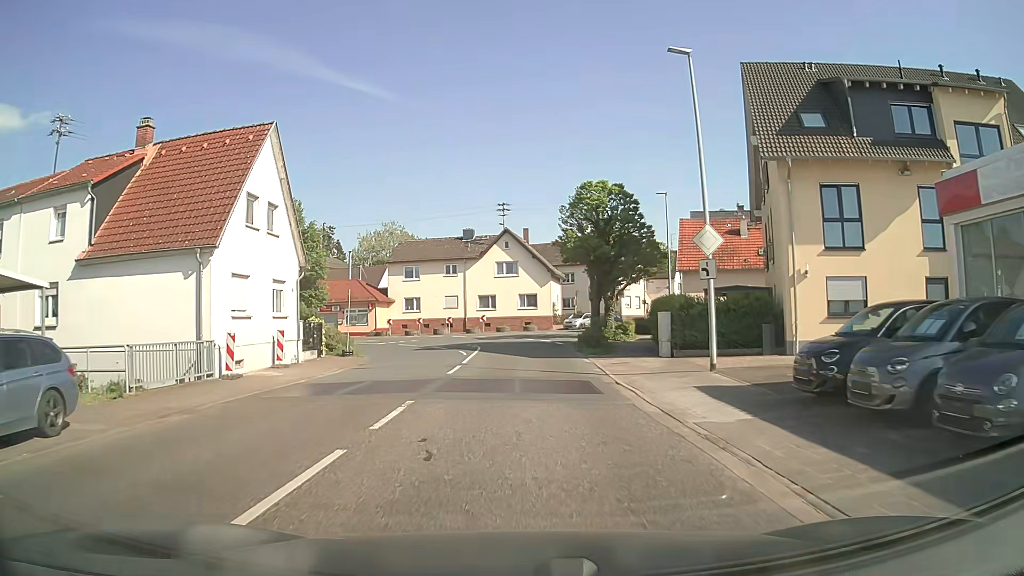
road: unclassified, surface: asphalt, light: Day
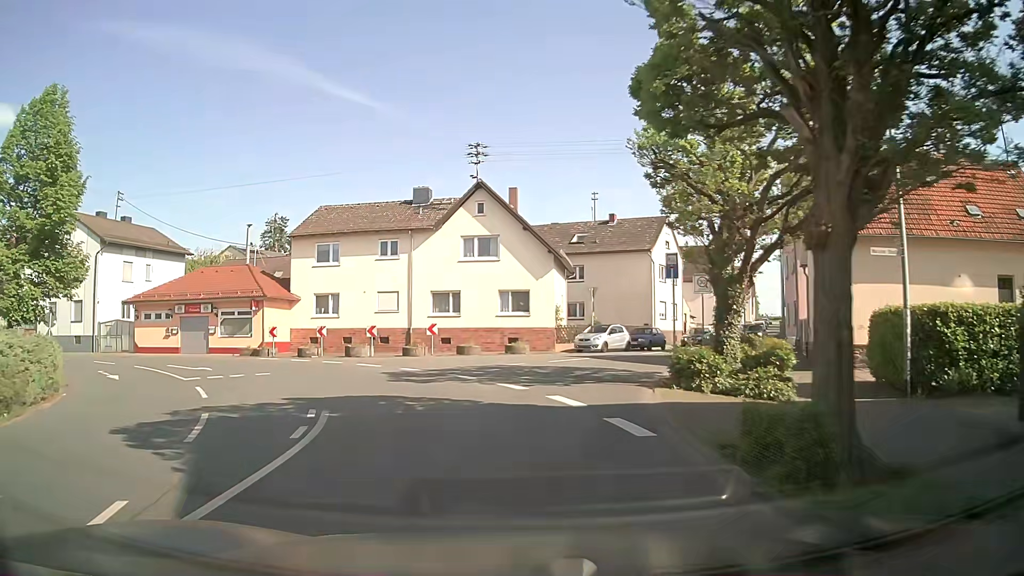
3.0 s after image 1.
(+0.3, +25.2) m; +1°
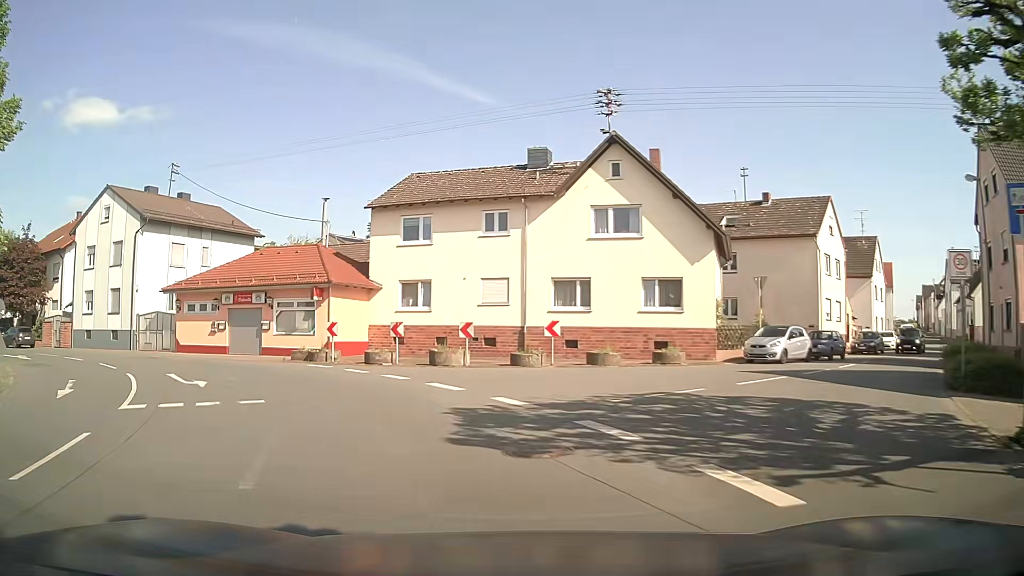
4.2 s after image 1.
(-0.7, +9.2) m; -10°
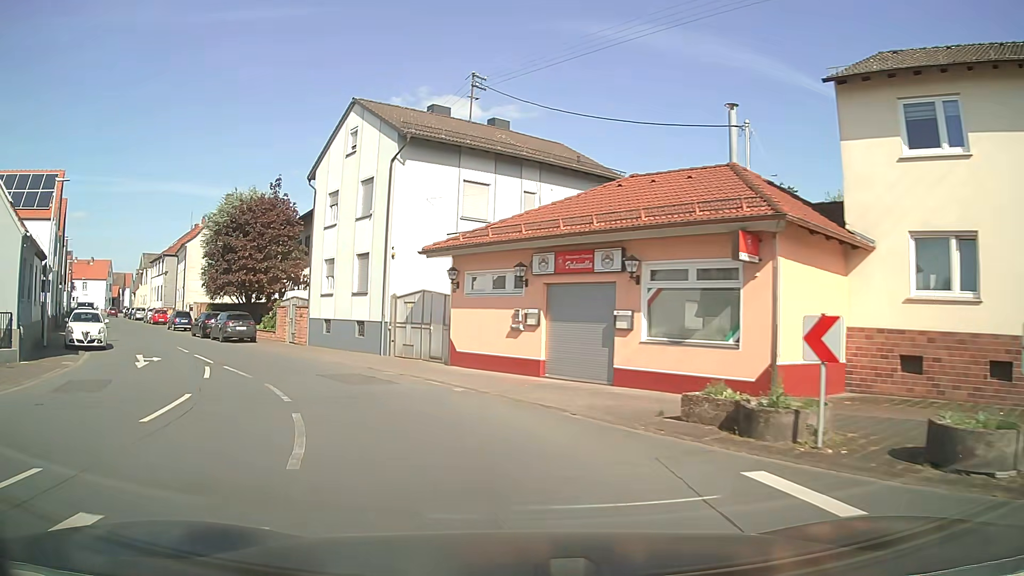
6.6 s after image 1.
(-4.9, +16.6) m; -33°
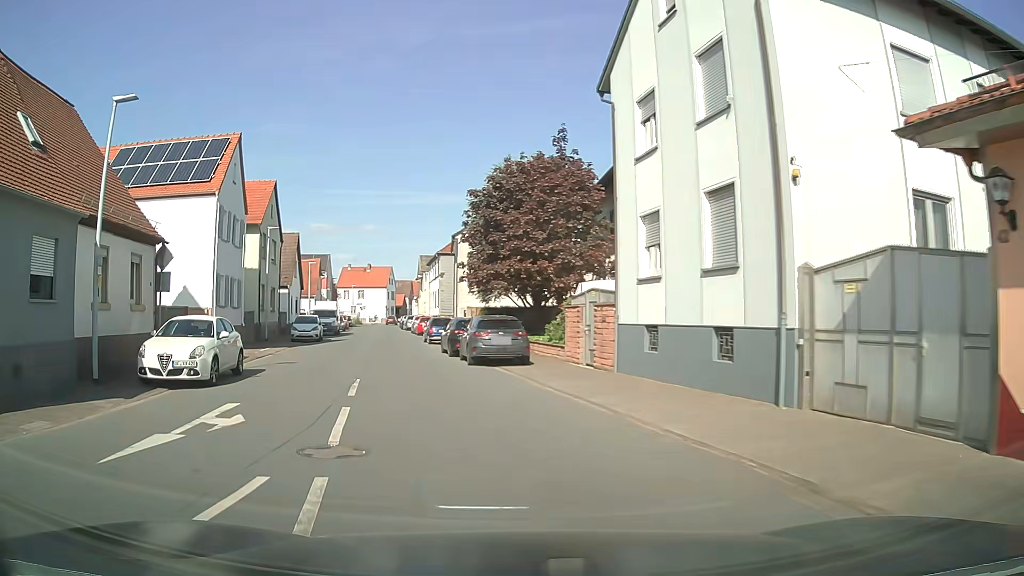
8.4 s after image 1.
(-3.0, +12.7) m; -26°
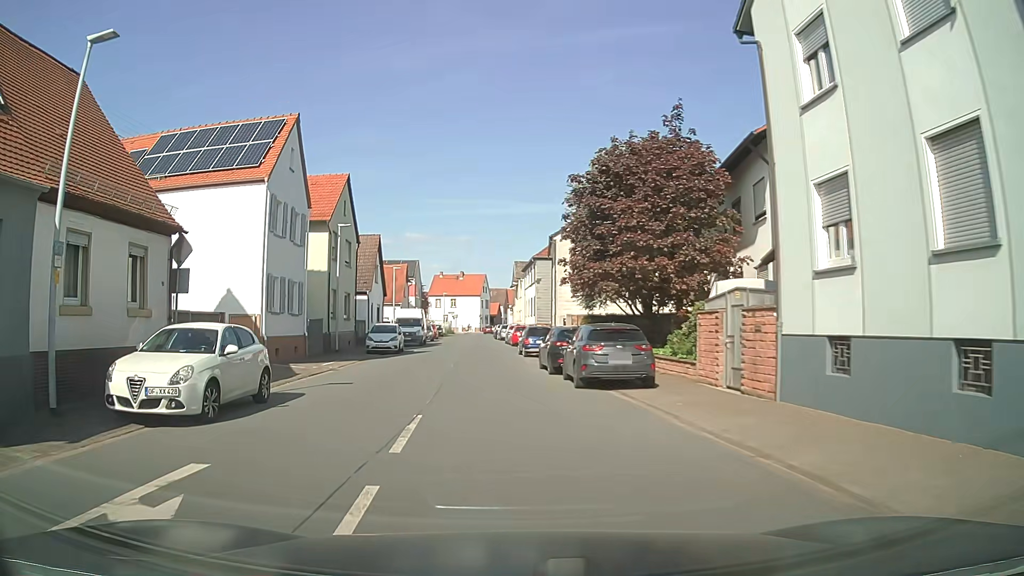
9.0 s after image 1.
(-0.4, +4.7) m; -9°
